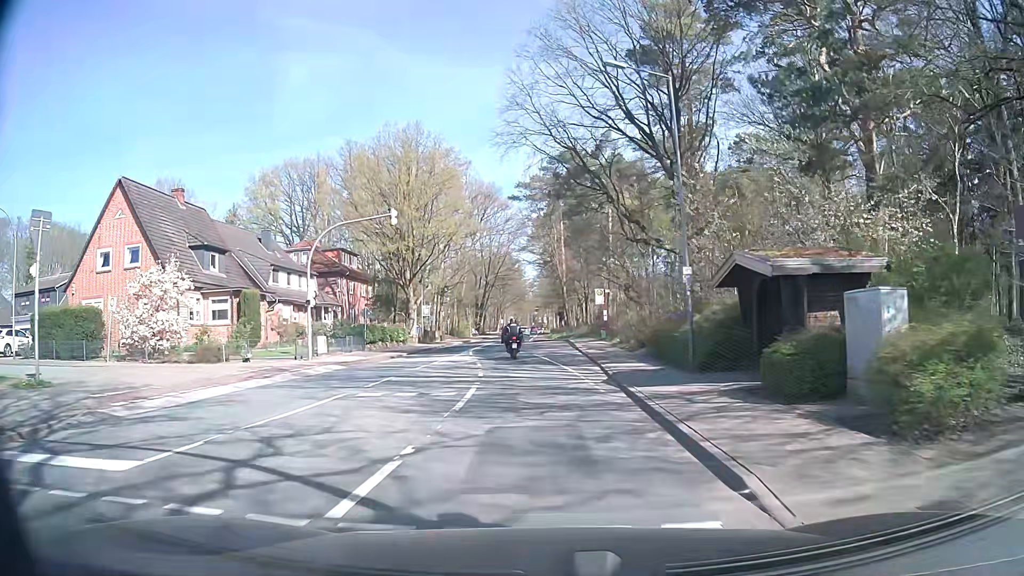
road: secondary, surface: asphalt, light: Day
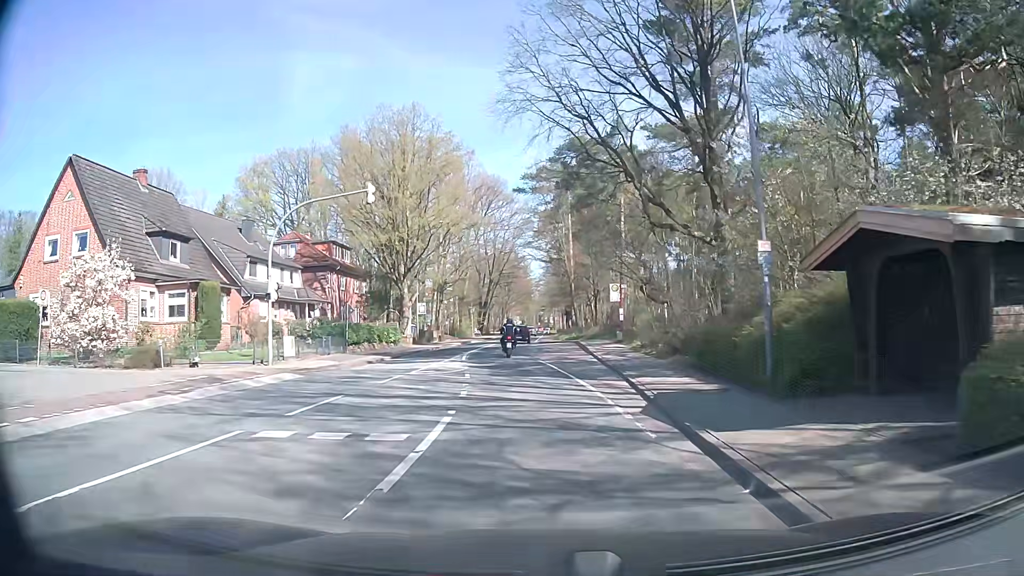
(+0.1, +5.5) m; 0°
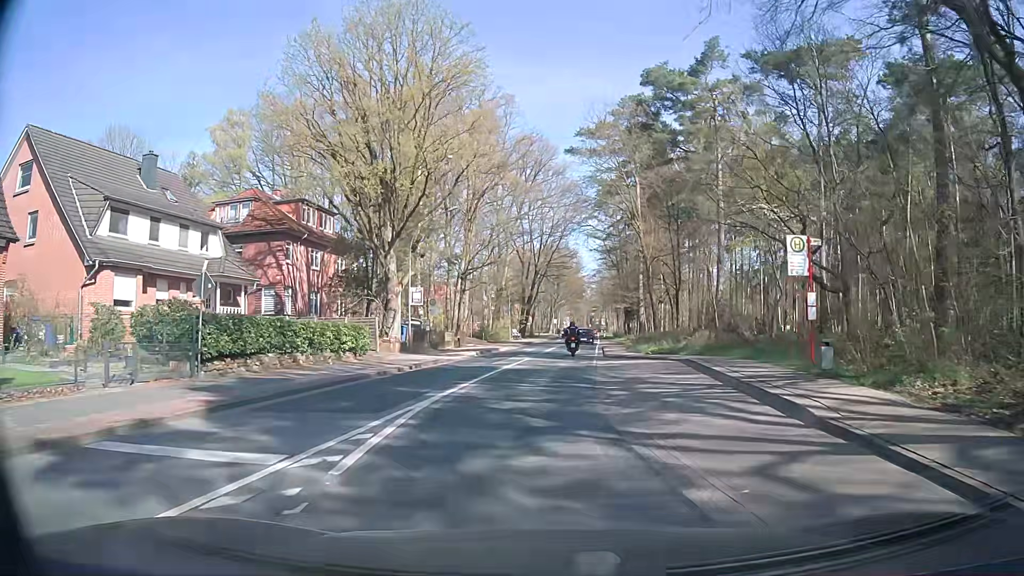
(-0.5, +21.7) m; -4°
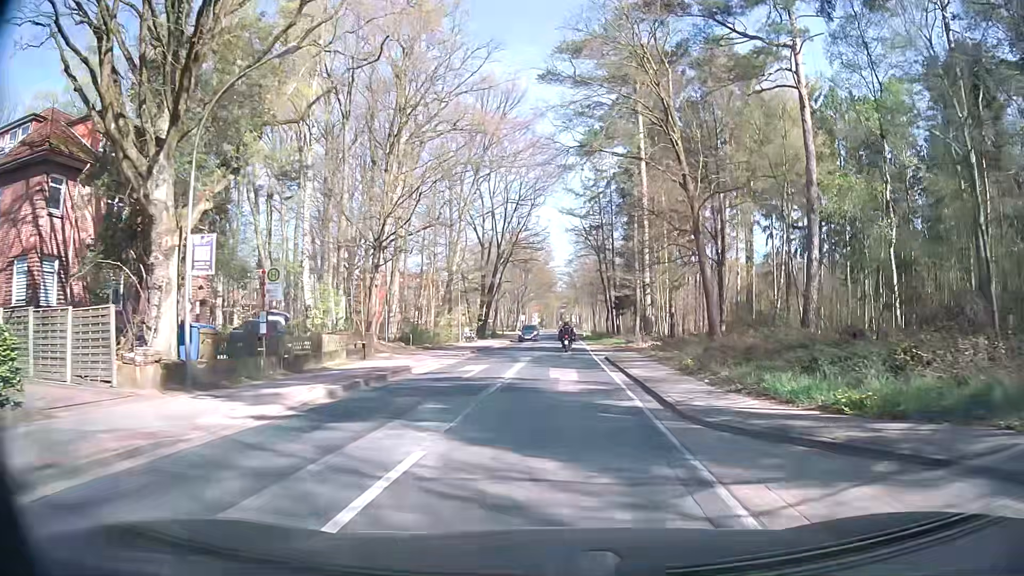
(+0.3, +21.6) m; +2°
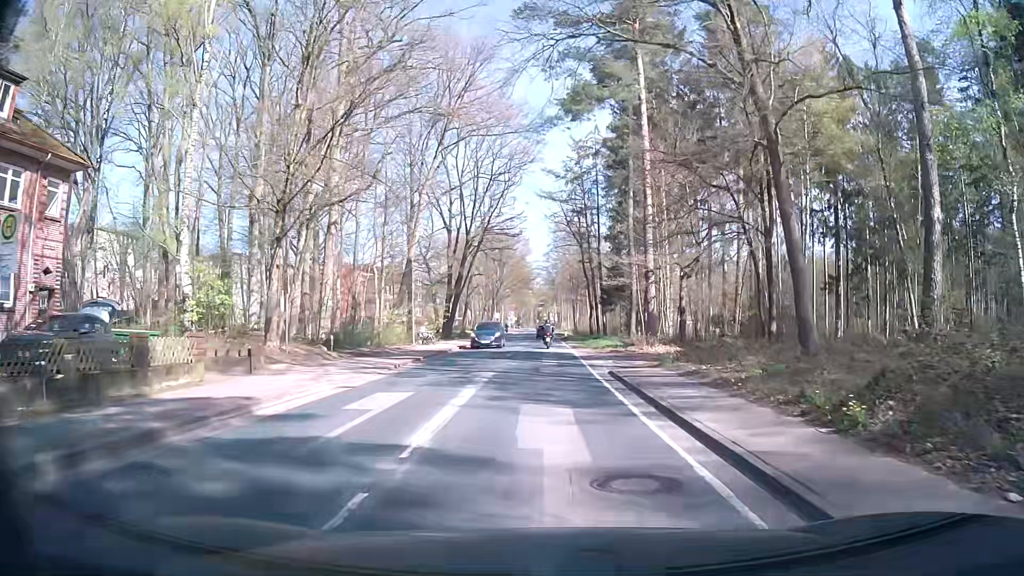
(+0.3, +10.9) m; +2°
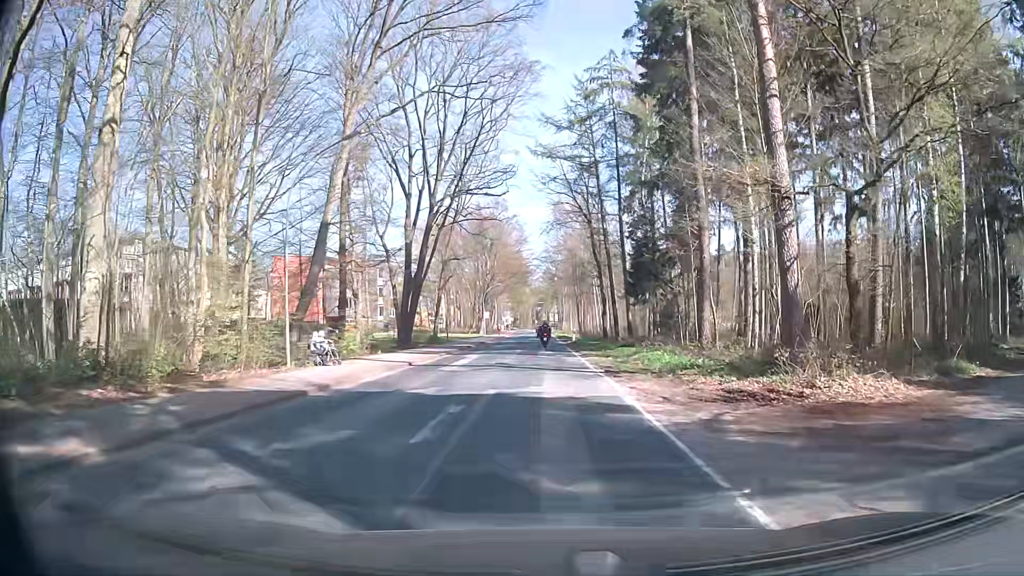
(+0.2, +21.9) m; 0°
